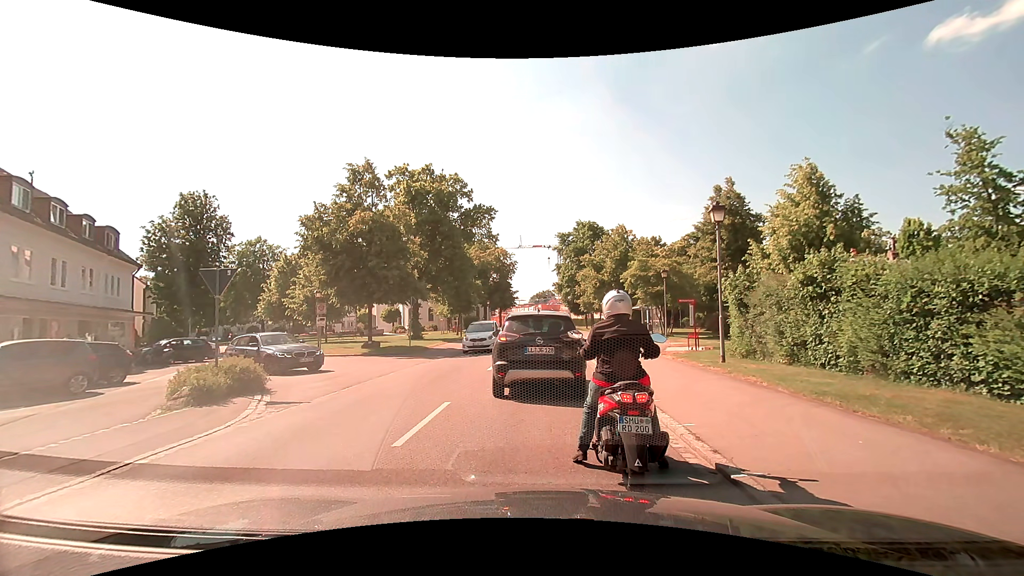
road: tertiary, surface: asphalt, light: Day
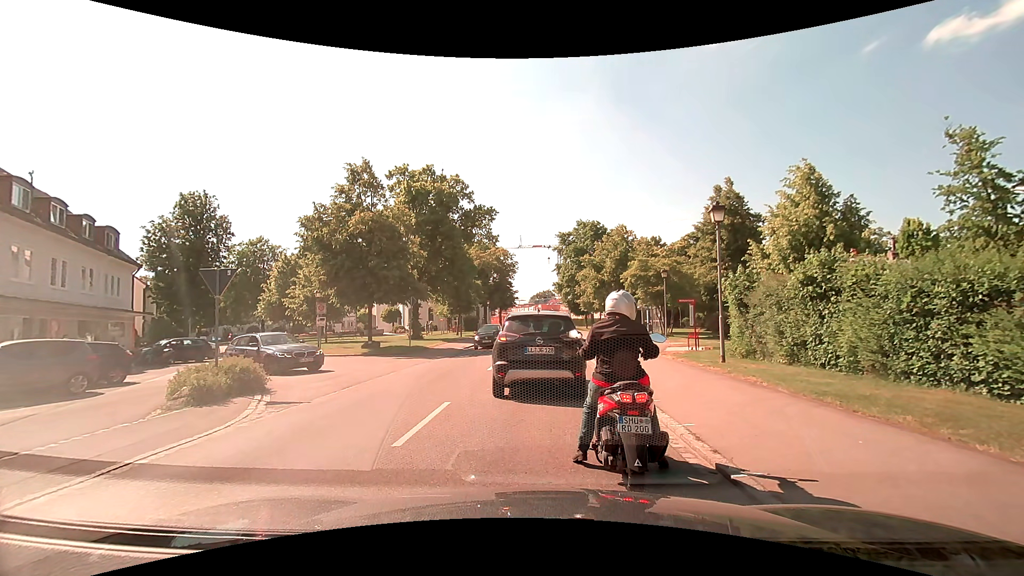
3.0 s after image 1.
(0.0, 0.0) m; 0°
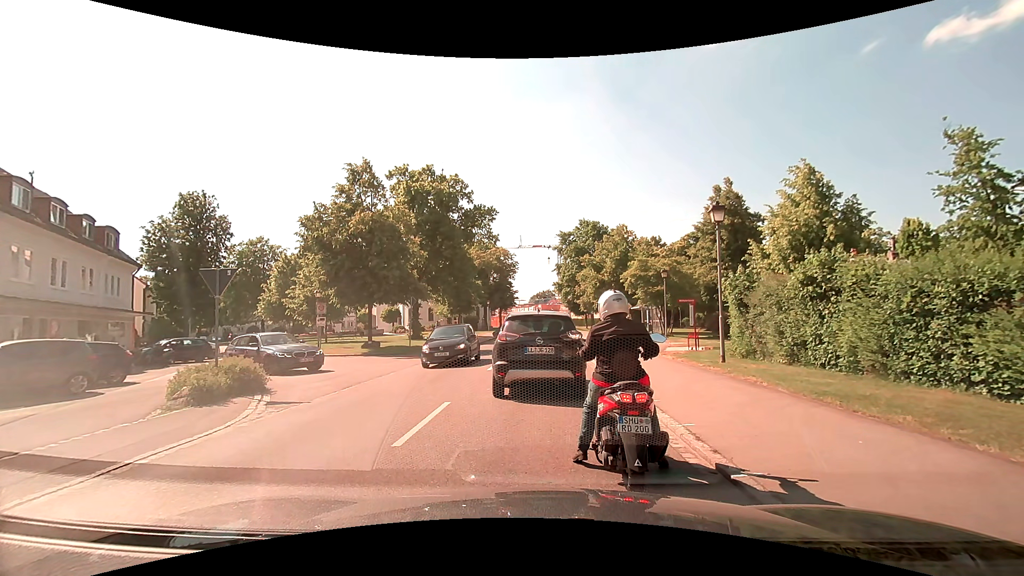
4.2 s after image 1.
(0.0, 0.0) m; 0°
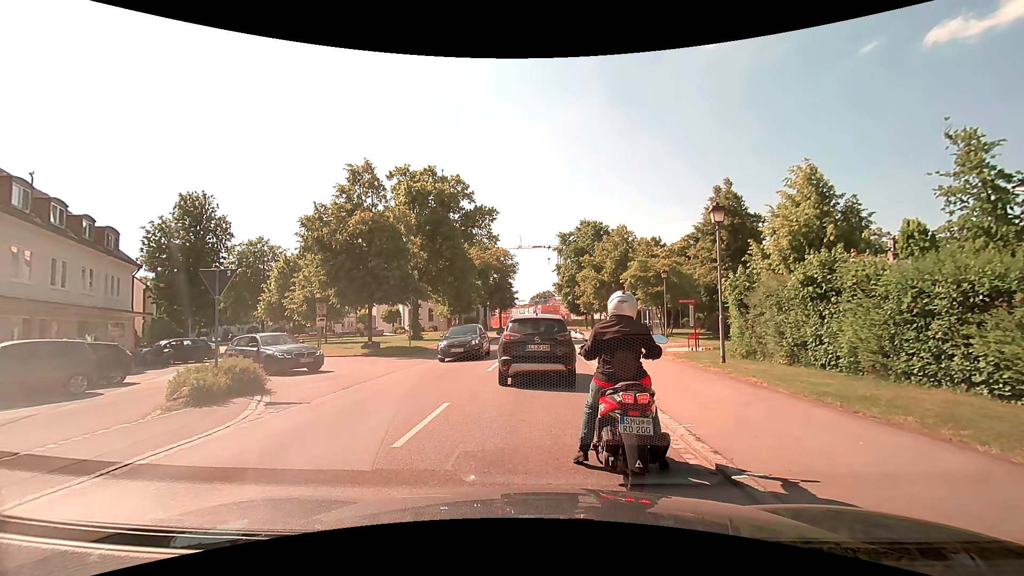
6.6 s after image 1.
(0.0, 0.0) m; 0°
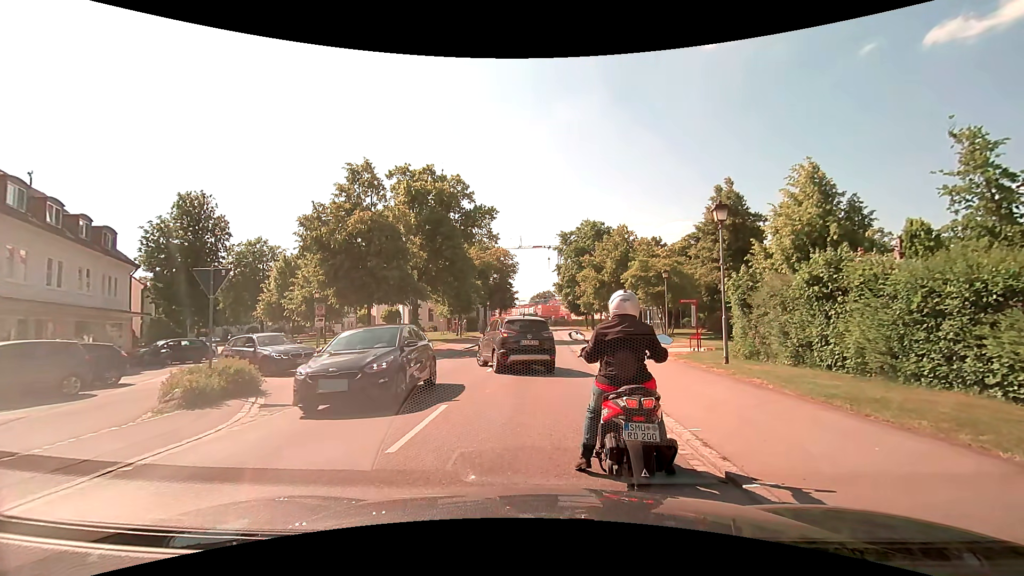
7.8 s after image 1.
(0.0, +0.2) m; 0°
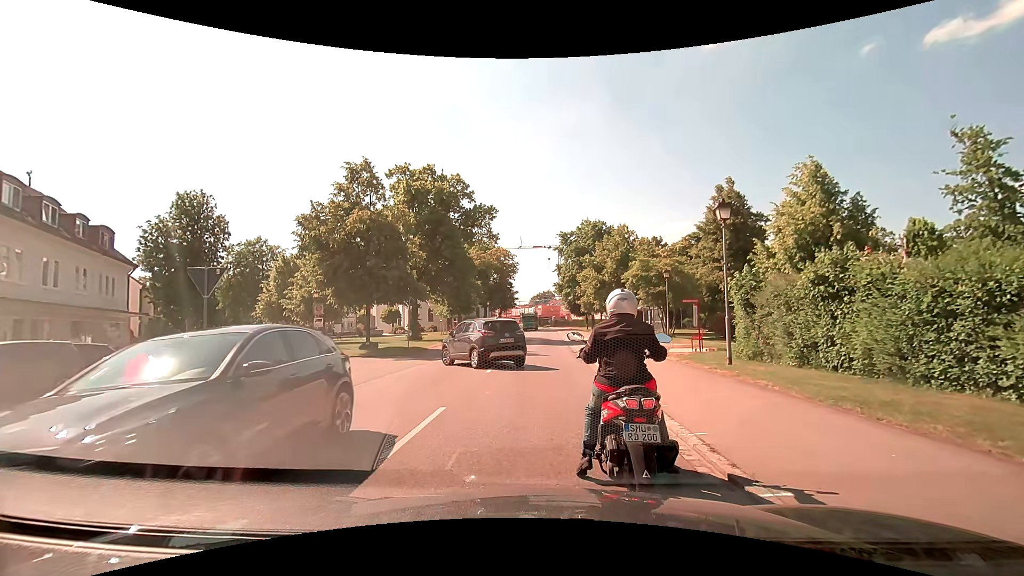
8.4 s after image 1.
(0.0, +0.2) m; 0°
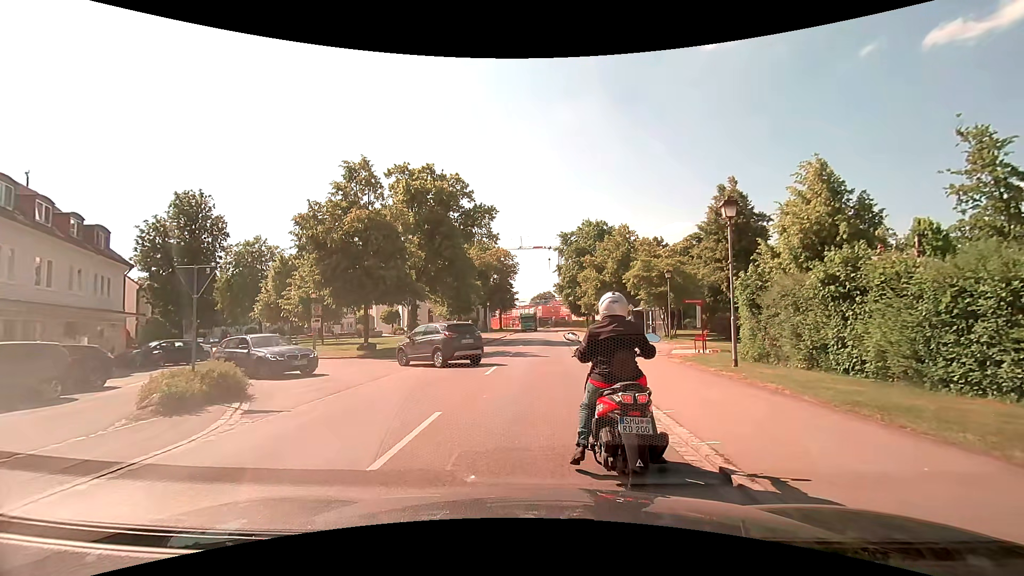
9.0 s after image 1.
(0.0, +0.4) m; 0°
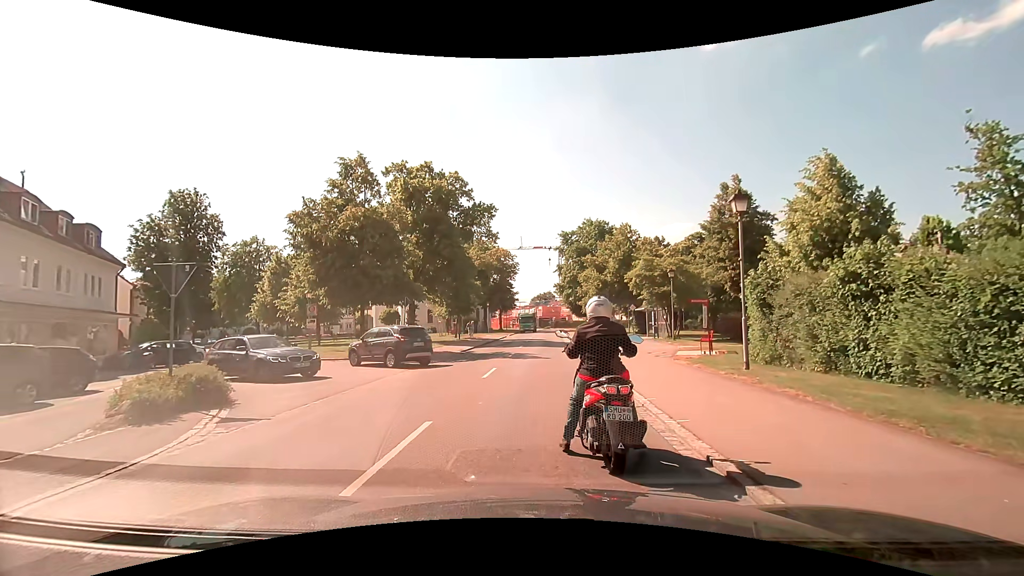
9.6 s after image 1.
(0.0, +0.8) m; +1°
